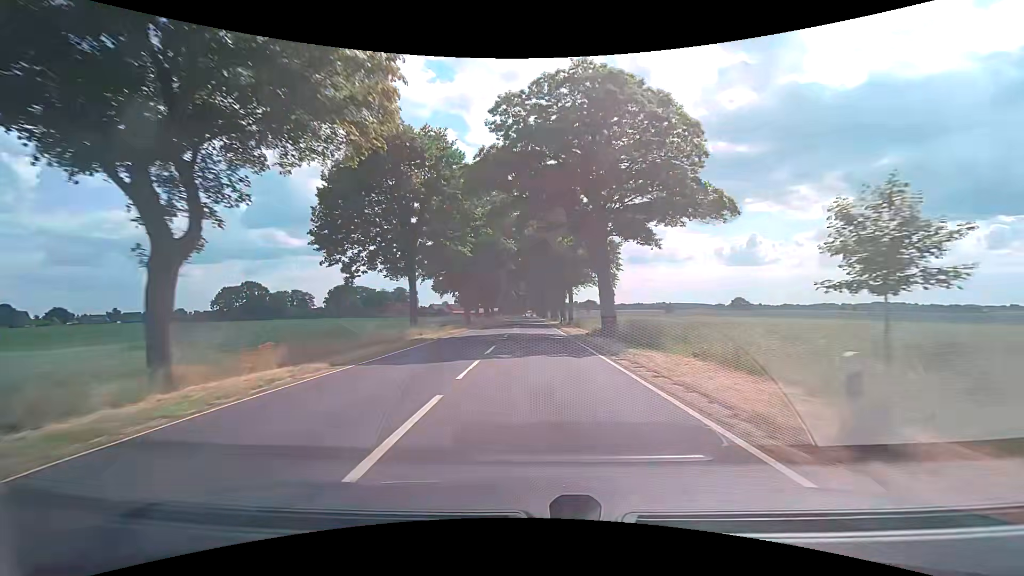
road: secondary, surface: asphalt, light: Day
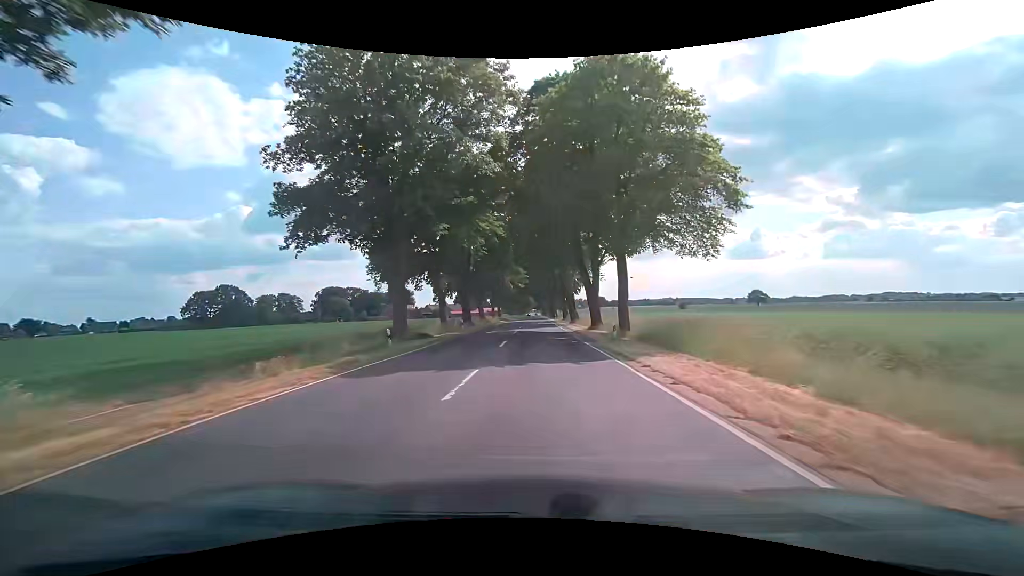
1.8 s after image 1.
(-0.1, +32.4) m; 0°
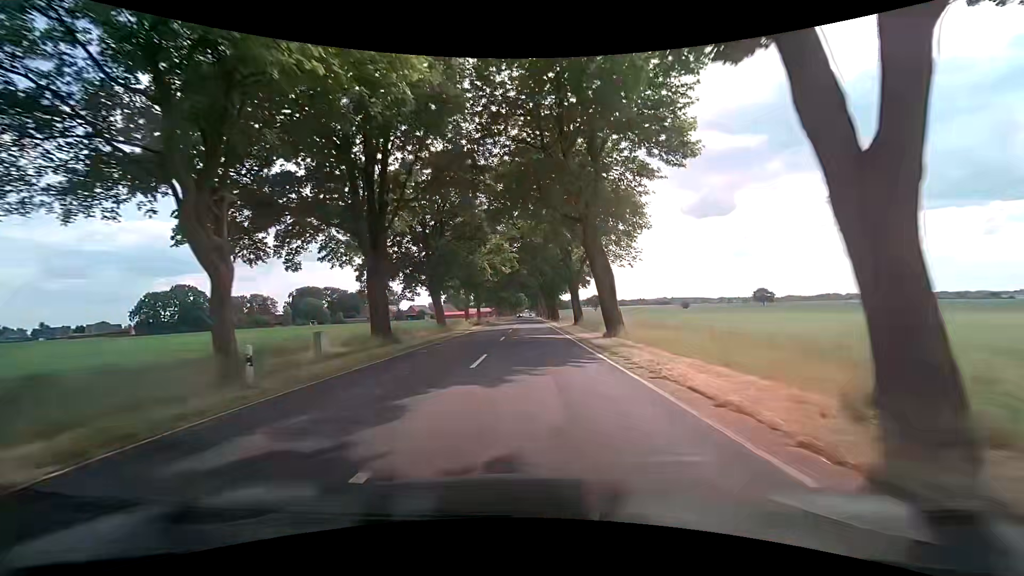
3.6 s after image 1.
(+0.1, +31.5) m; 0°
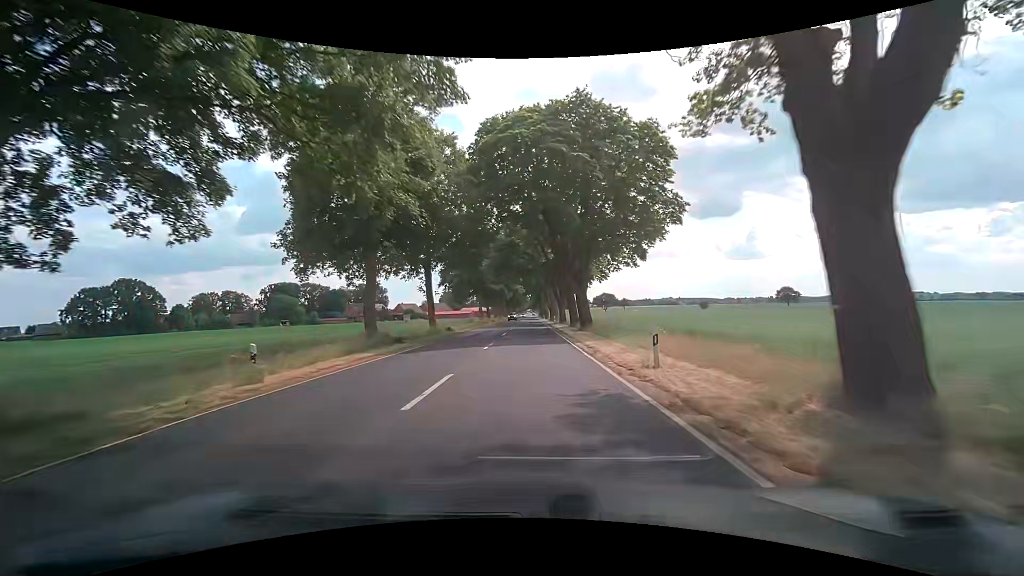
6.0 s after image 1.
(+0.4, +41.4) m; 0°
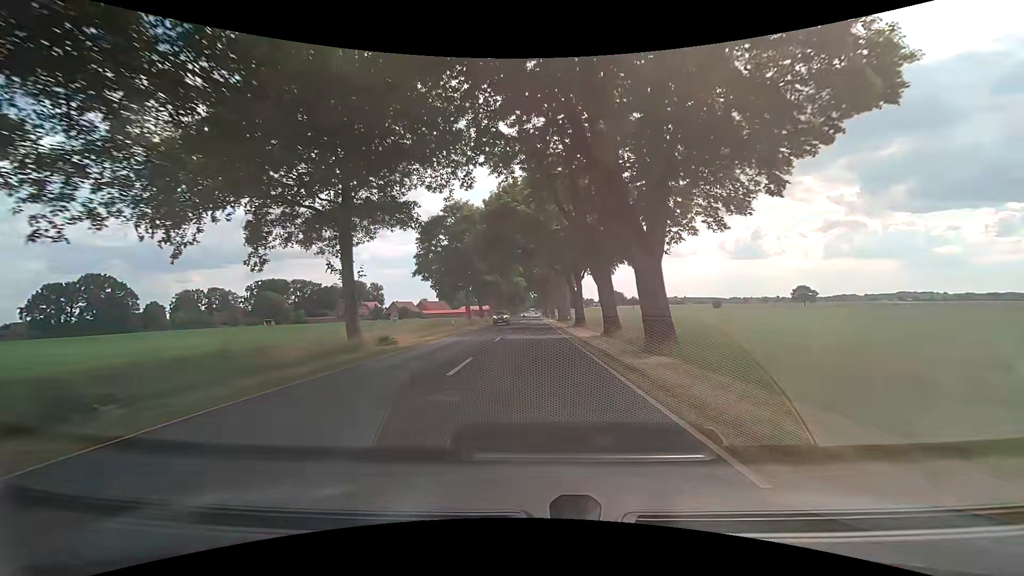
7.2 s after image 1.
(0.0, +20.6) m; 0°
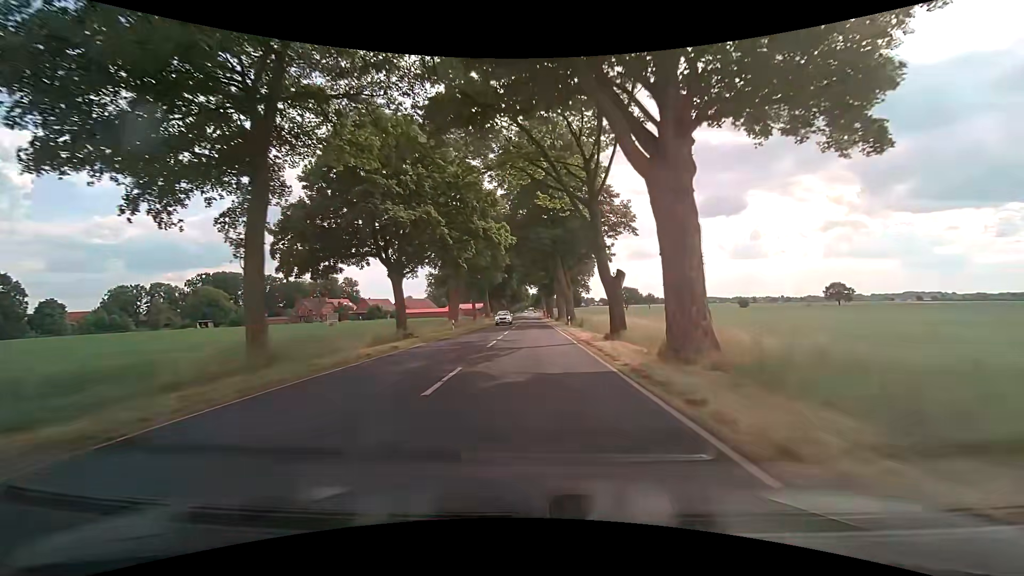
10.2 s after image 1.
(-0.3, +51.3) m; 0°
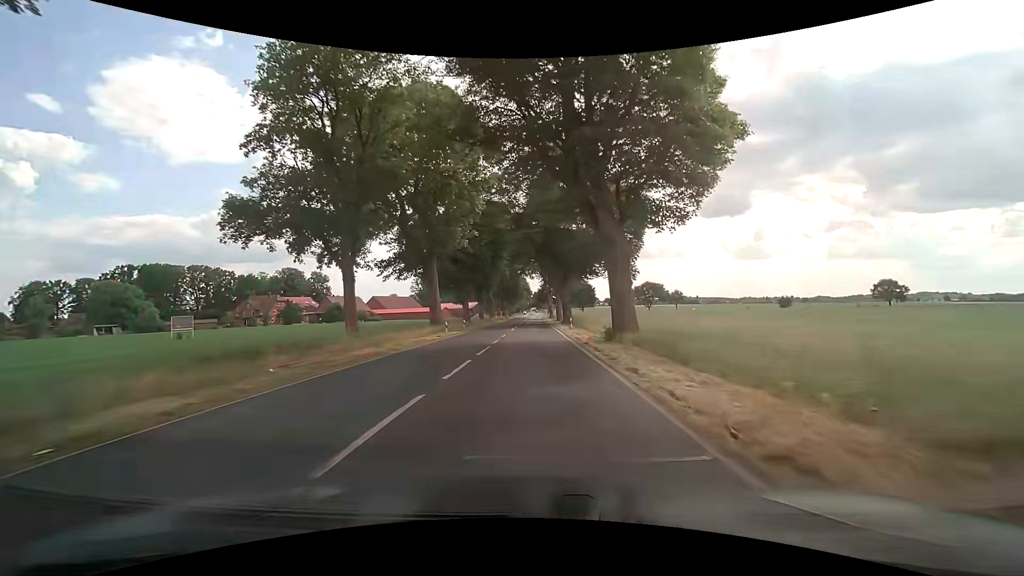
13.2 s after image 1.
(-0.1, +51.0) m; -1°
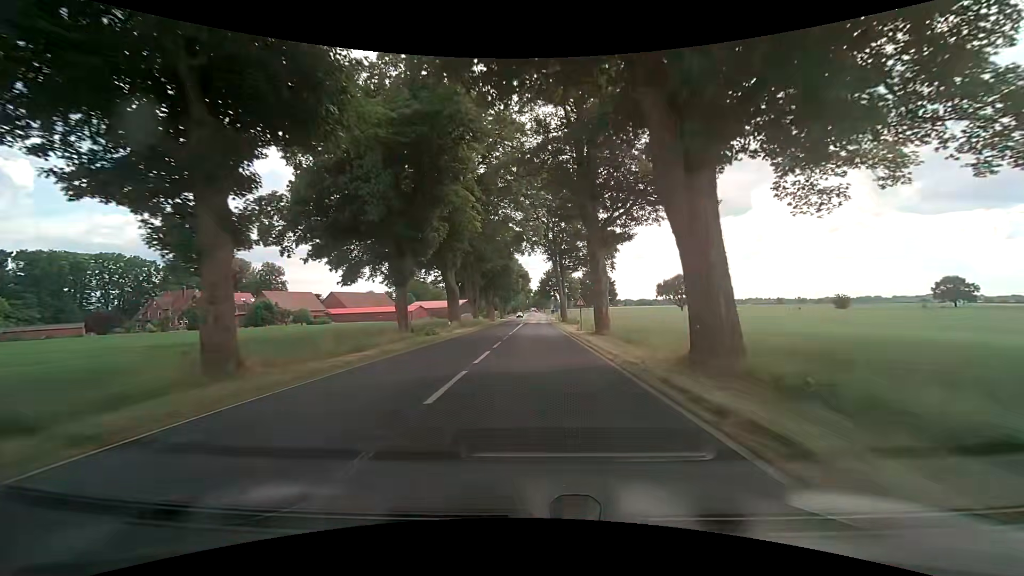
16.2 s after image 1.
(0.0, +50.9) m; 0°
(0, +10) (0, +20) (0, +30) (0, +40) (0, +50) (+1, +60) (+1, +70) (+1, +80) (+1, +90) (+1, +100) m
